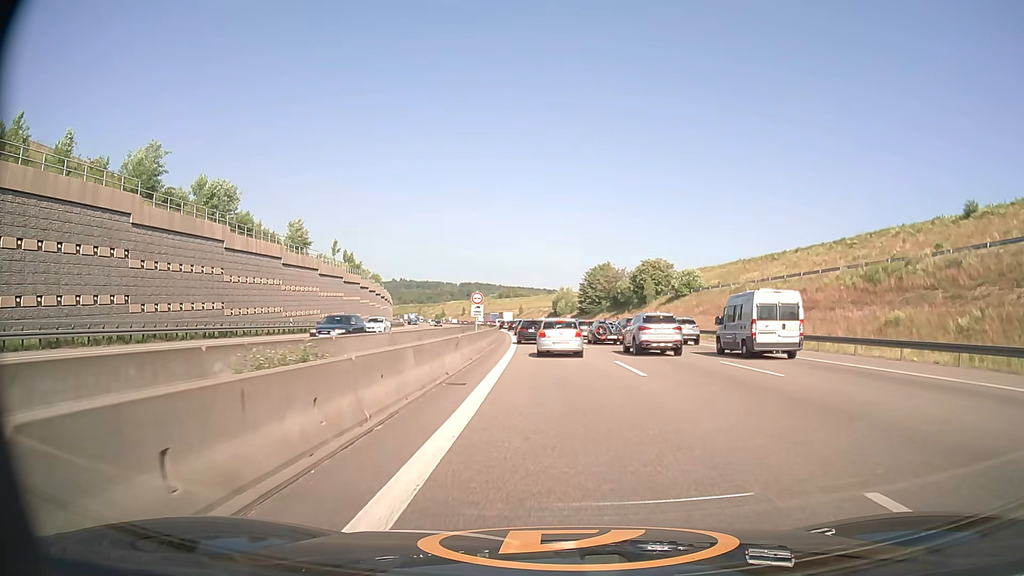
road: motorway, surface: asphalt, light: Day
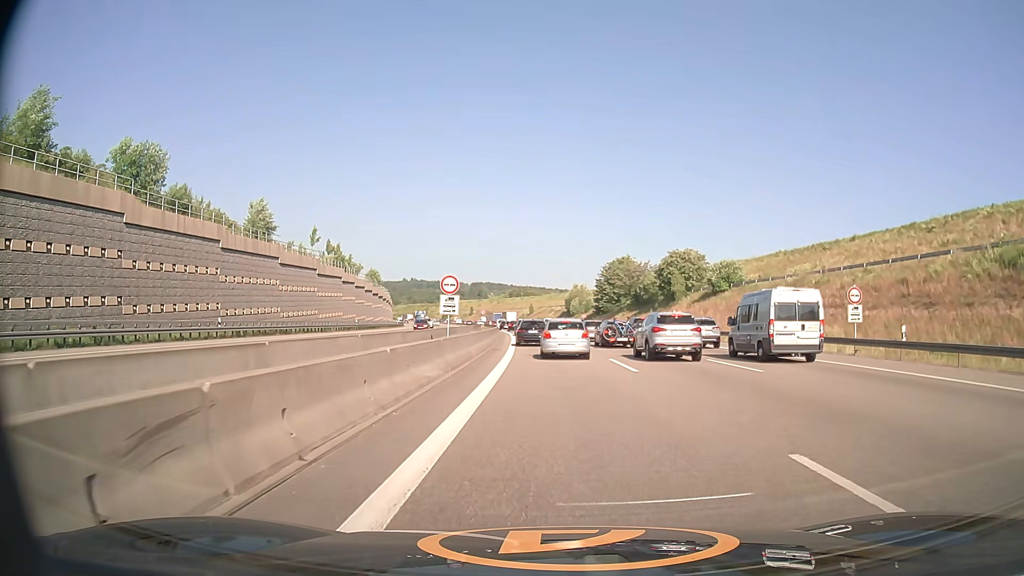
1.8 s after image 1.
(-0.1, +15.7) m; -1°
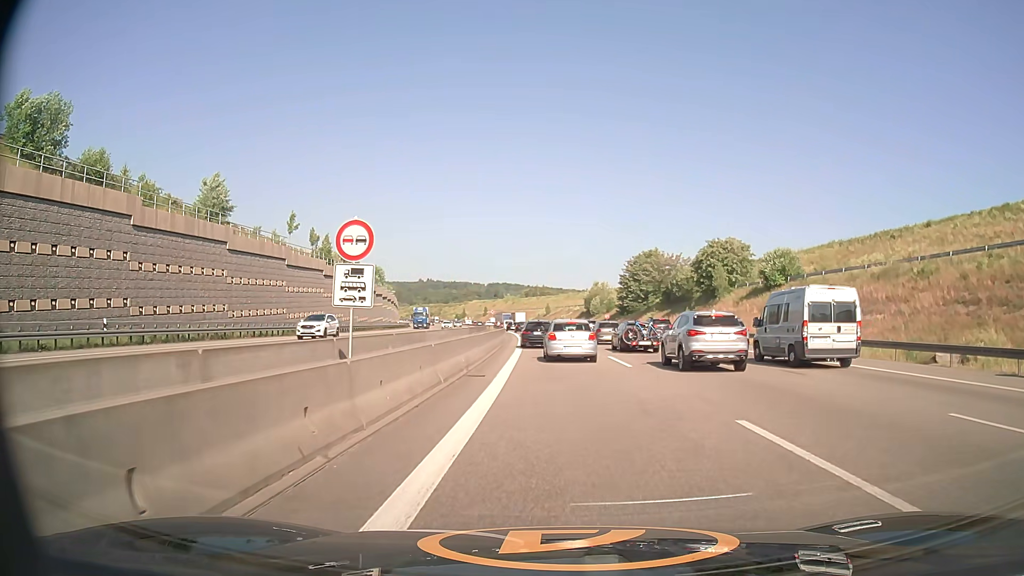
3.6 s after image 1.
(-0.2, +14.8) m; -1°
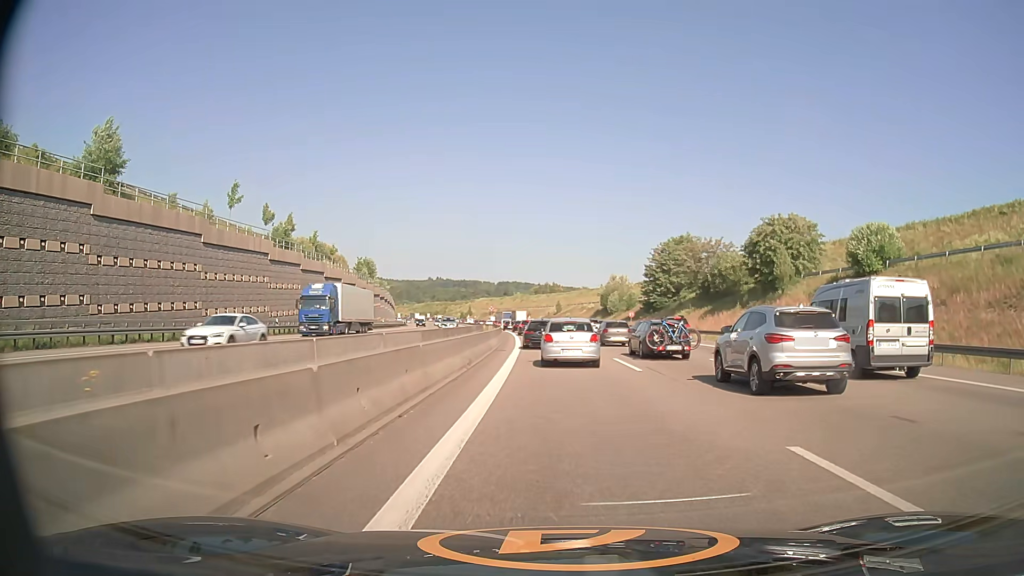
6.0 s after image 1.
(-0.2, +19.3) m; -1°
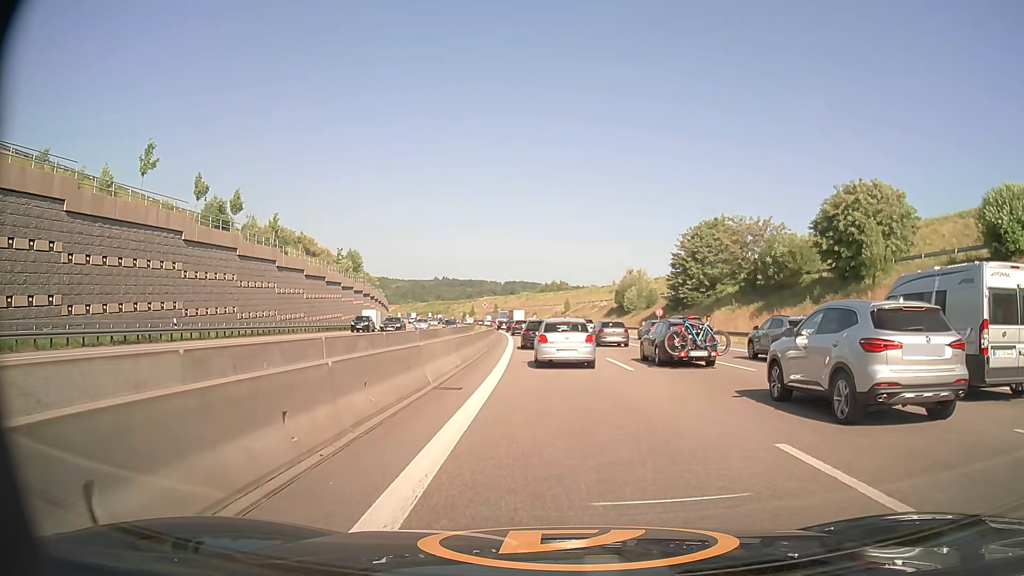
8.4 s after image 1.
(-0.1, +17.1) m; 0°
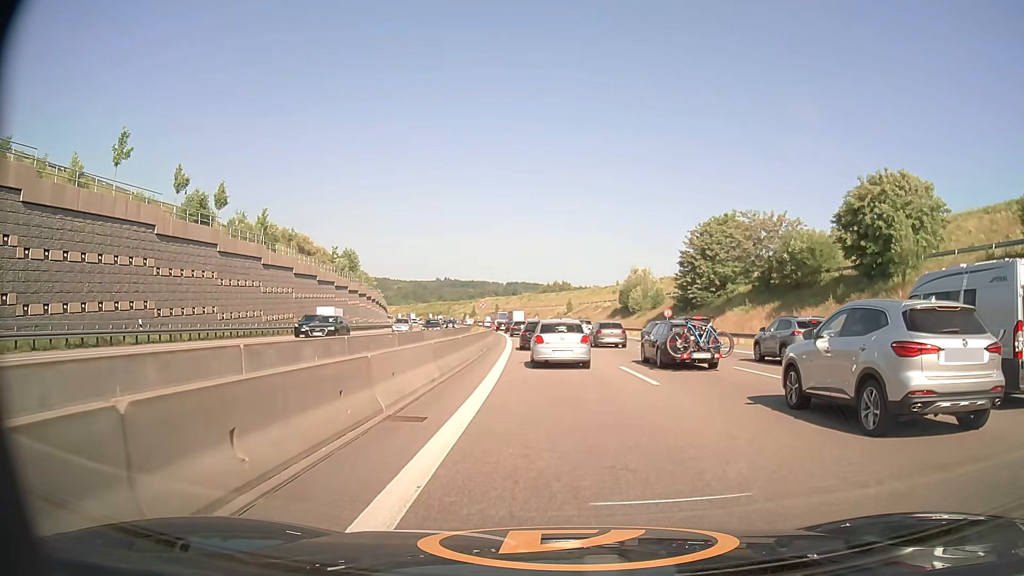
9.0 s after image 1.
(0.0, +4.1) m; 0°
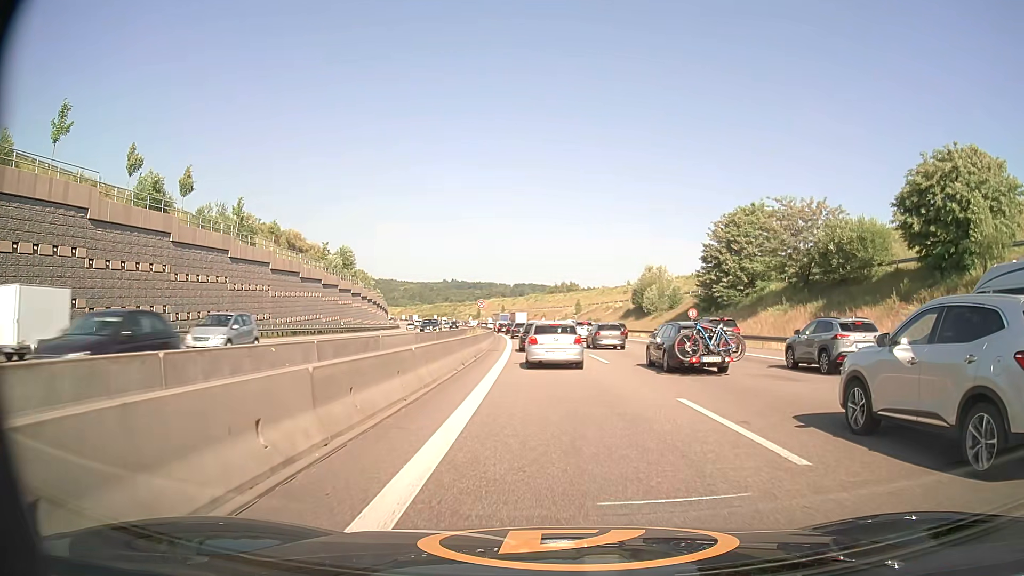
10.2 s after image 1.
(0.0, +8.5) m; -1°
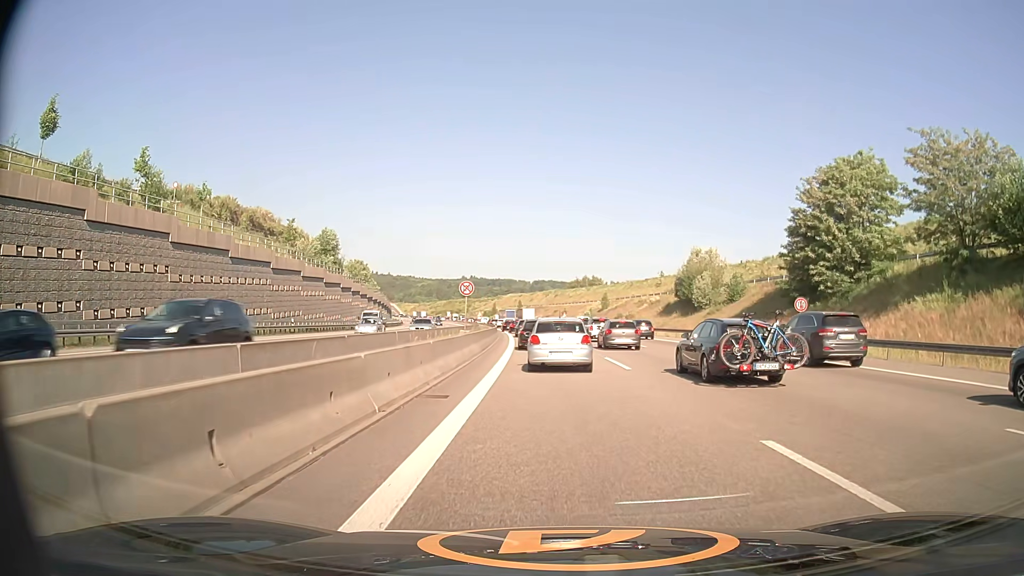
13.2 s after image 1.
(-0.4, +21.9) m; -2°
